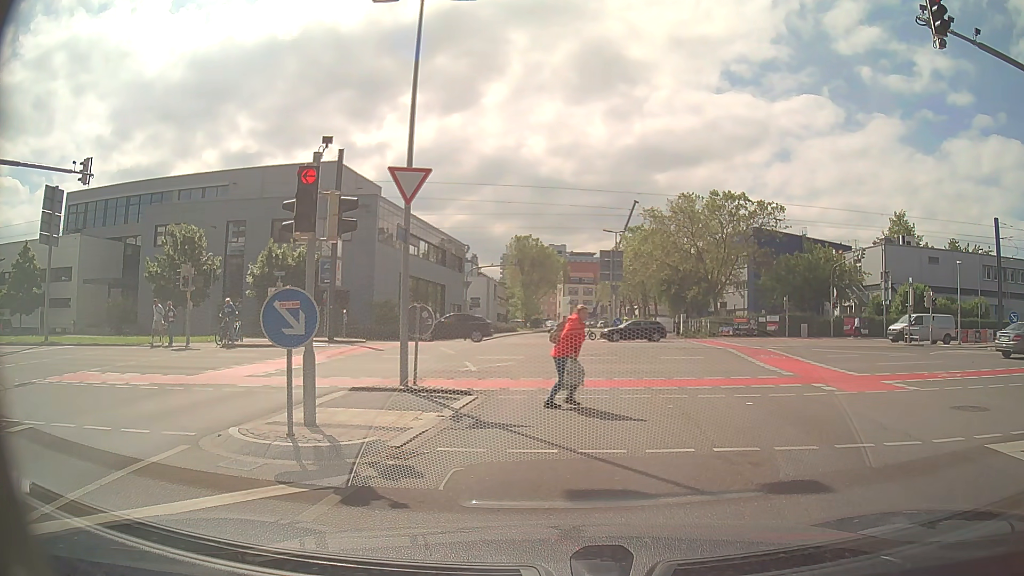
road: secondary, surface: asphalt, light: Day
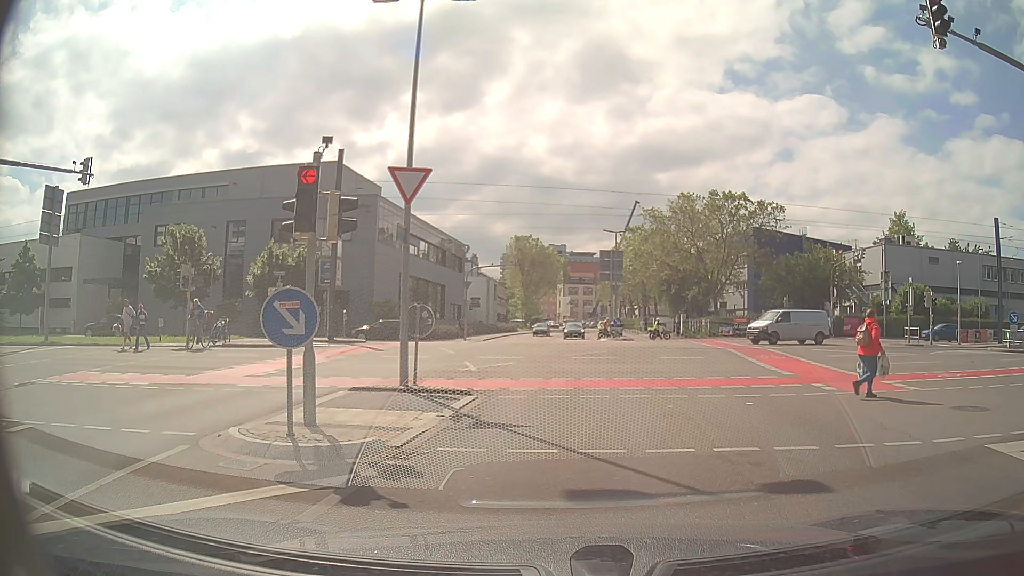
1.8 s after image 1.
(0.0, 0.0) m; 0°
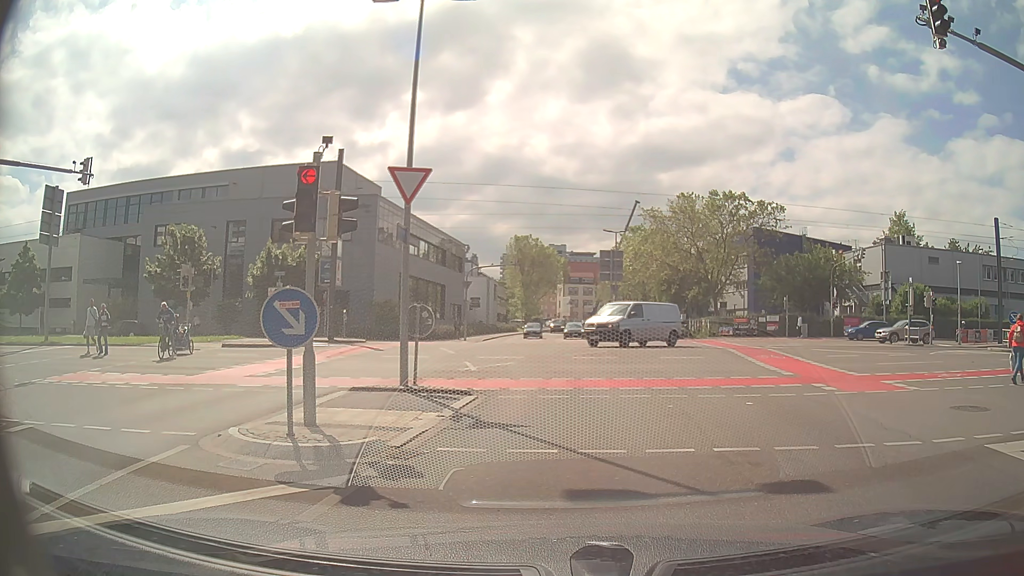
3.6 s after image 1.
(0.0, 0.0) m; 0°
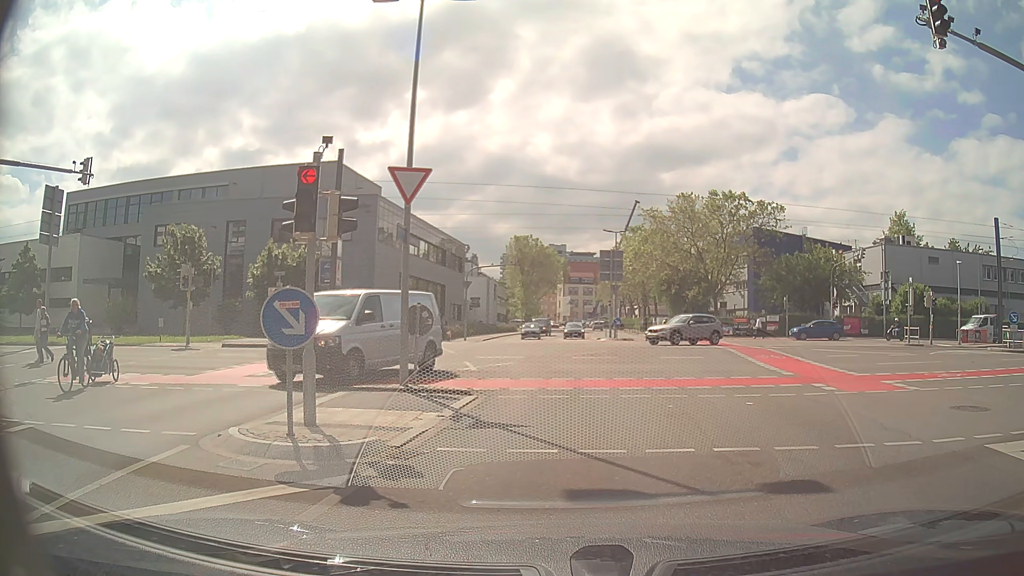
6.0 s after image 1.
(0.0, 0.0) m; 0°
